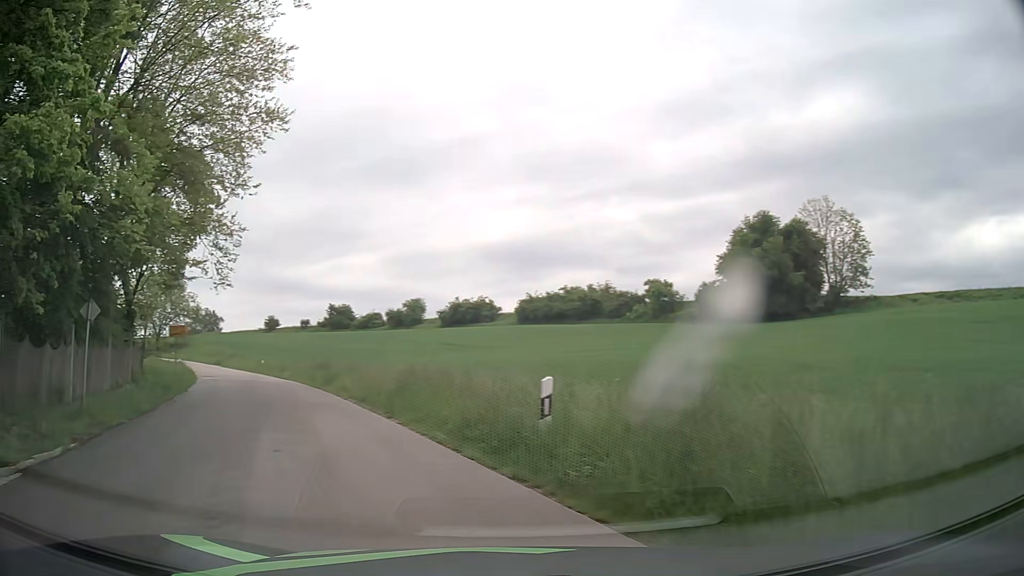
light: Day
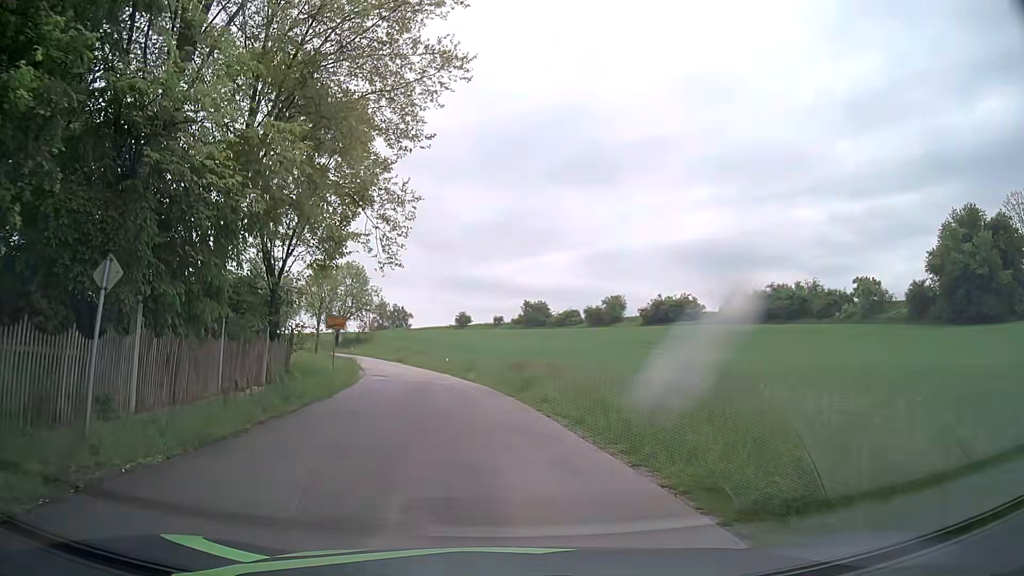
(-1.3, +6.6) m; -17°
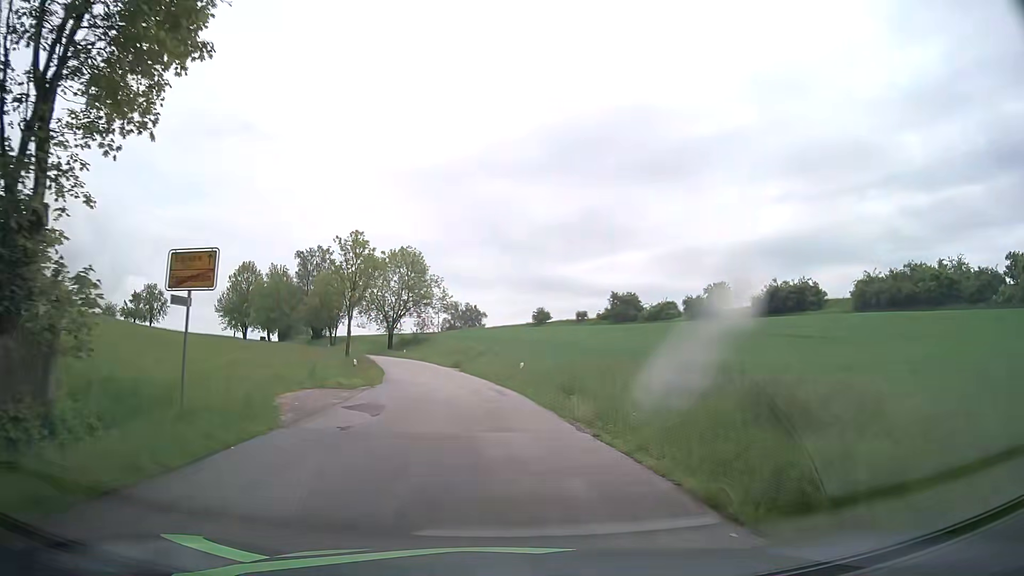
(-1.5, +21.7) m; -6°
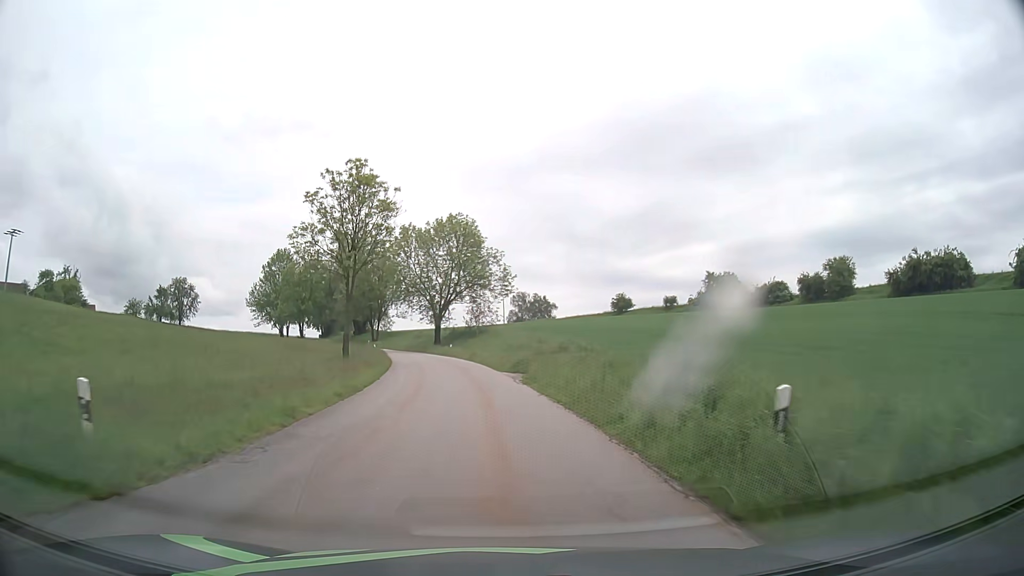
(-1.3, +23.6) m; -6°
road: tertiary
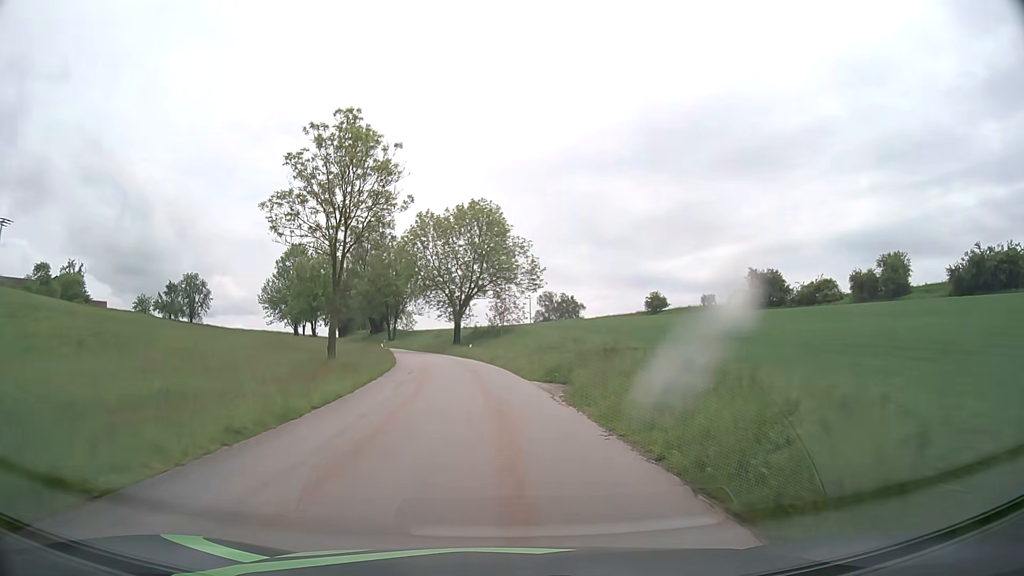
(-0.2, +8.7) m; -2°
